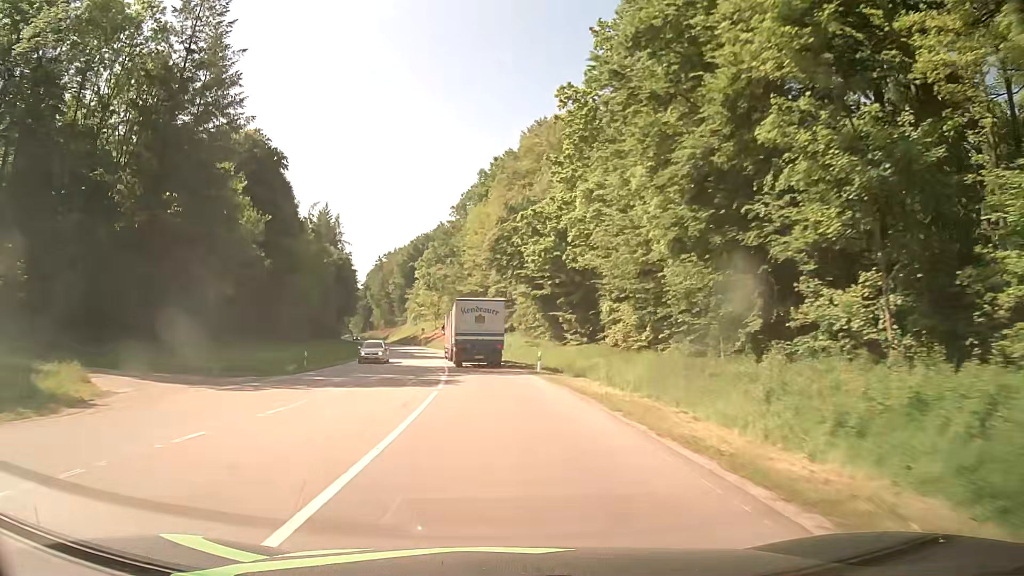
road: secondary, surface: asphalt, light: Day
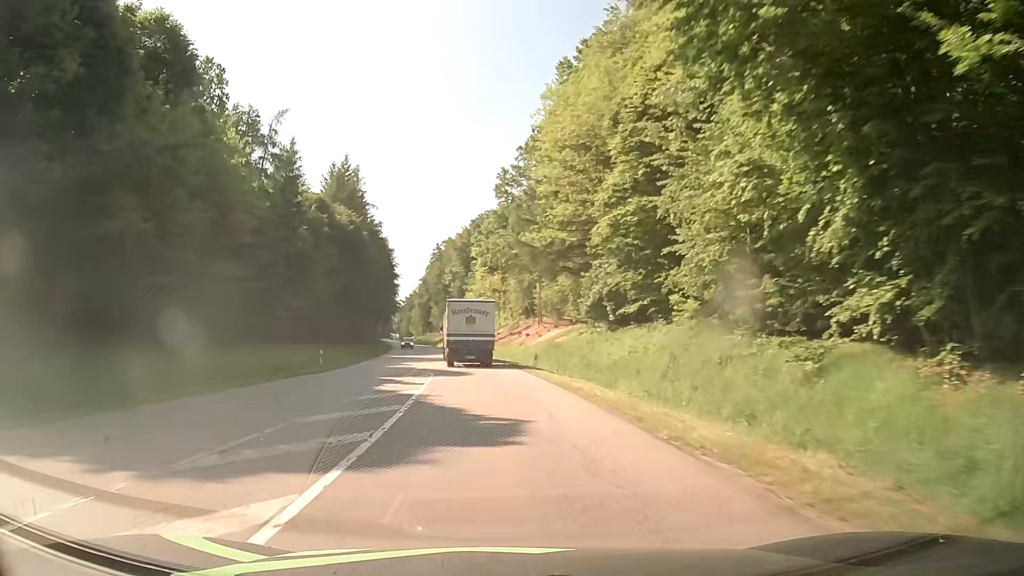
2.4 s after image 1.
(-2.6, +45.9) m; -6°
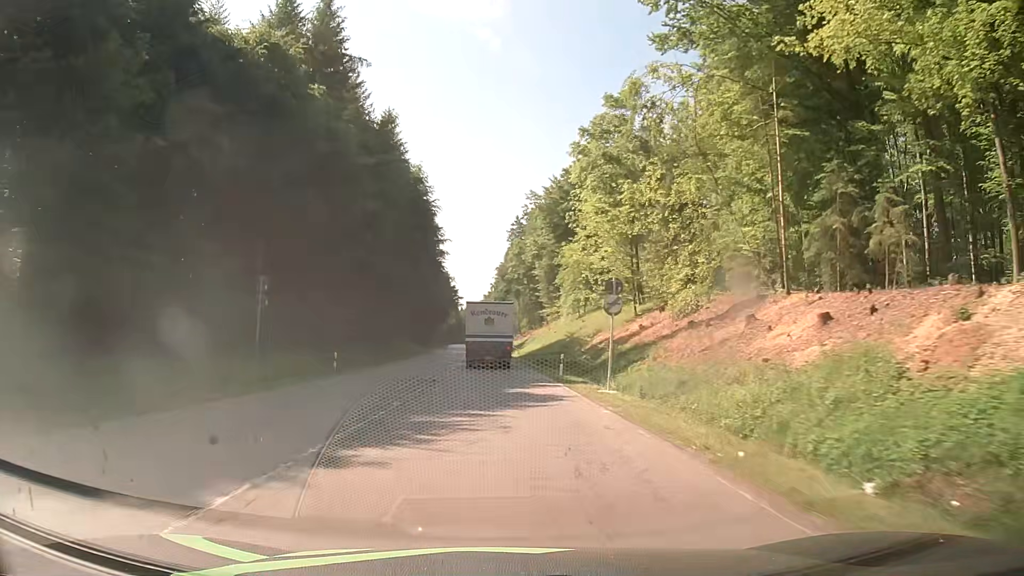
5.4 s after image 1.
(-4.4, +58.6) m; -8°
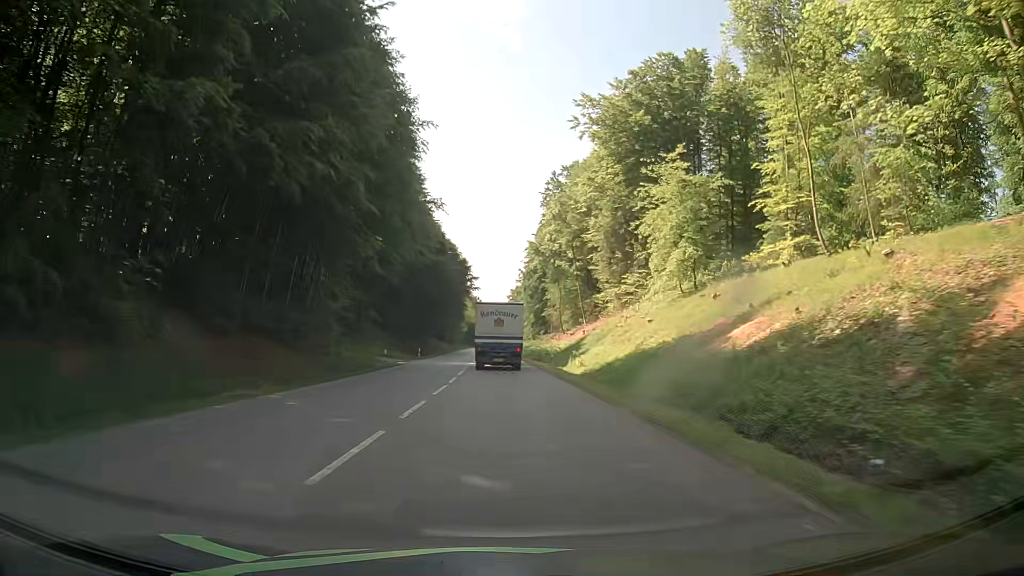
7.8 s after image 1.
(-1.2, +47.6) m; -2°
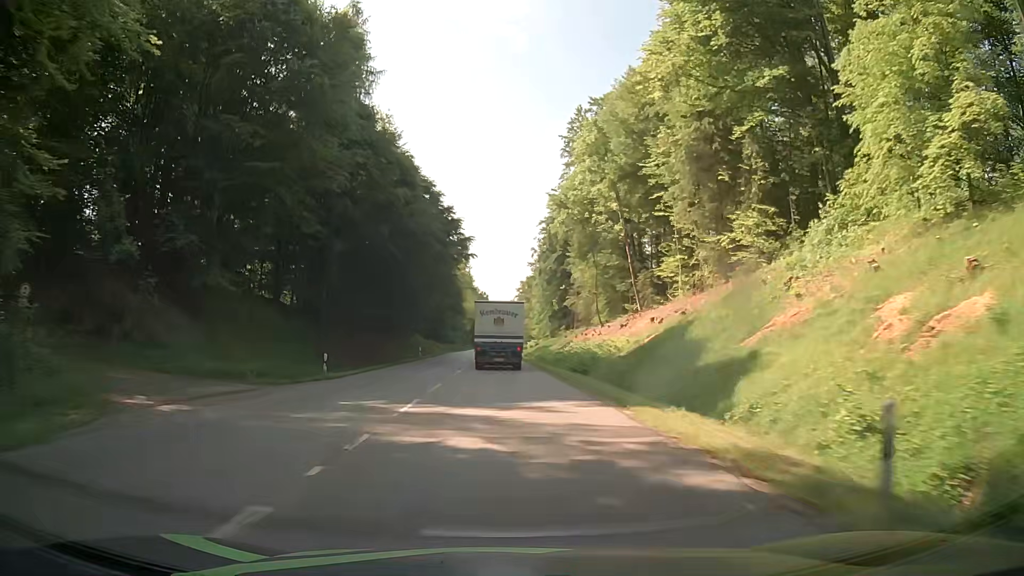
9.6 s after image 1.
(-0.3, +35.5) m; -1°
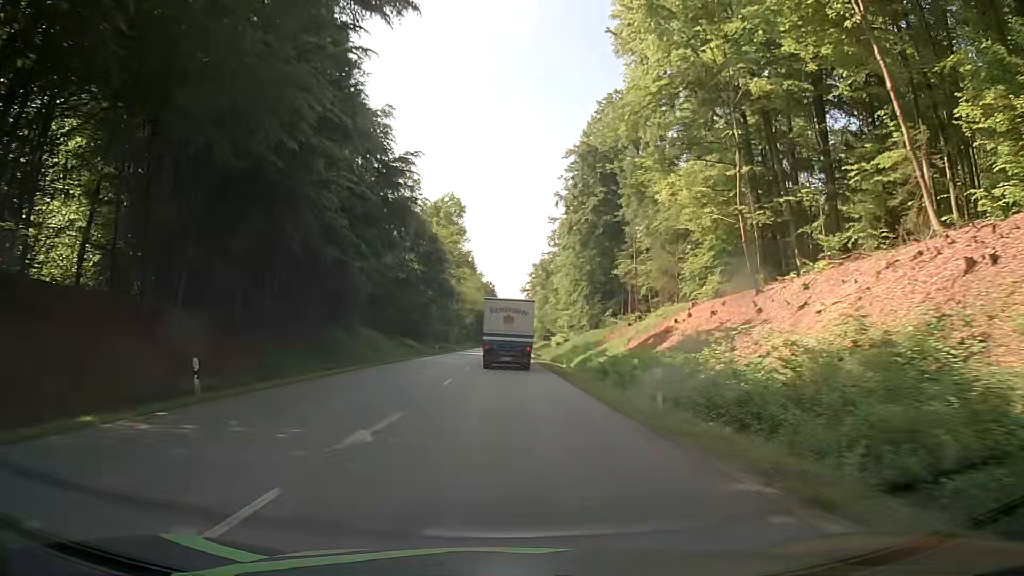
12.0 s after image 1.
(-0.4, +46.9) m; -1°
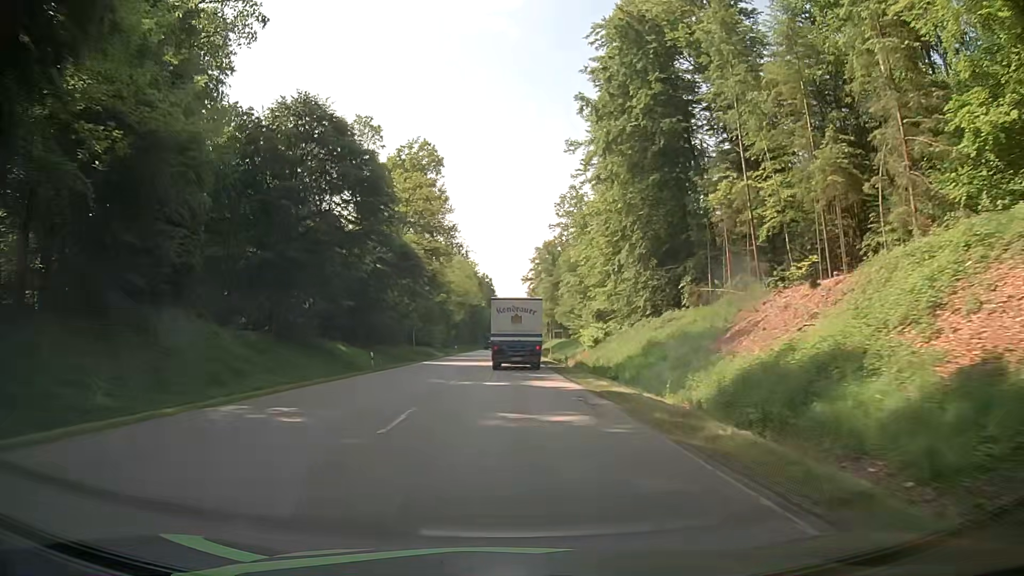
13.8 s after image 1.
(+0.1, +34.8) m; 0°
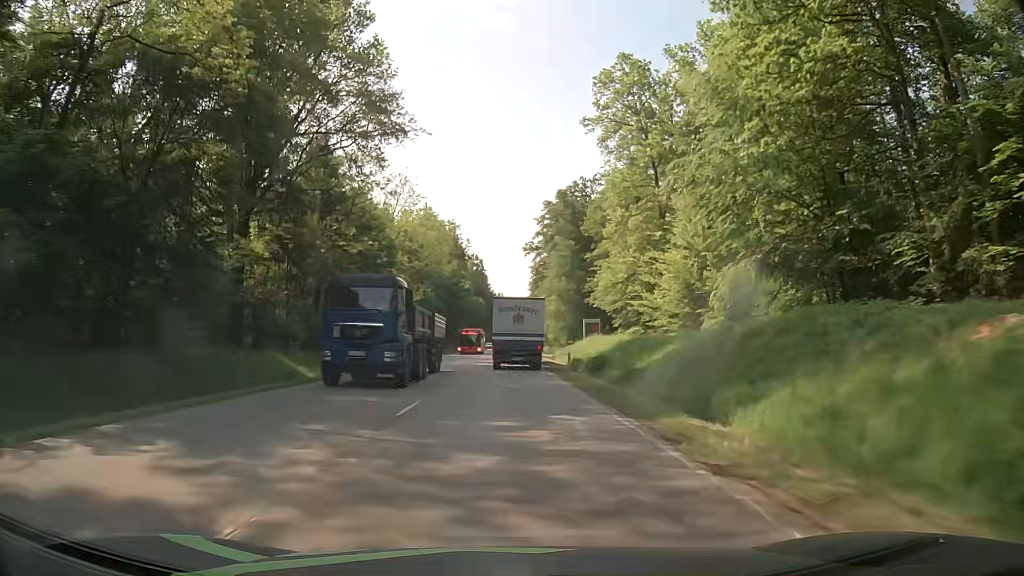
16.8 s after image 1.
(+0.1, +57.1) m; +1°
(0, +10) (0, +20) (0, +30) (0, +40) (-1, +50) (-1, +60) (-1, +70) (-1, +80) (-1, +90) (-1, +100) m
